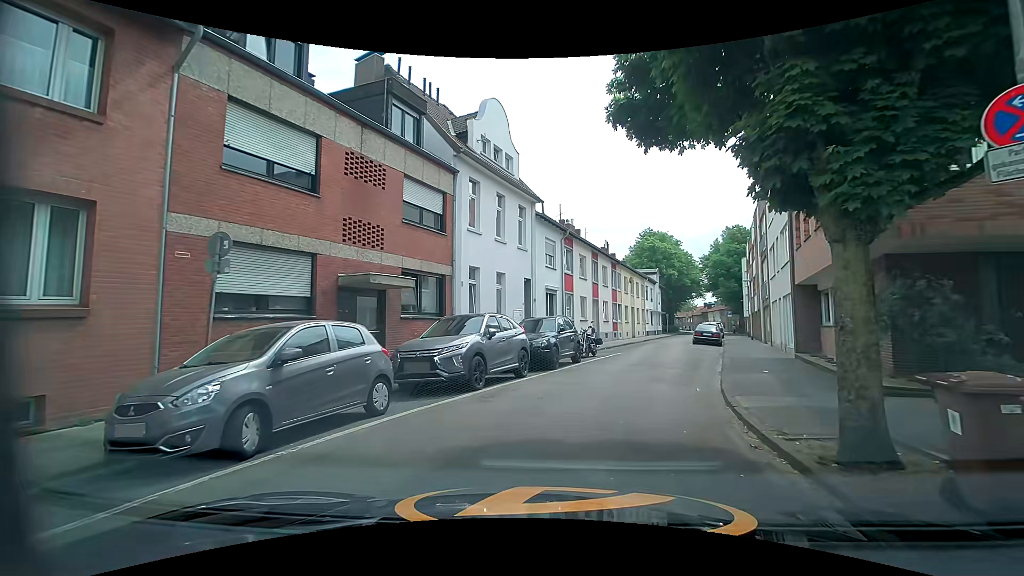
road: residential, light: Day
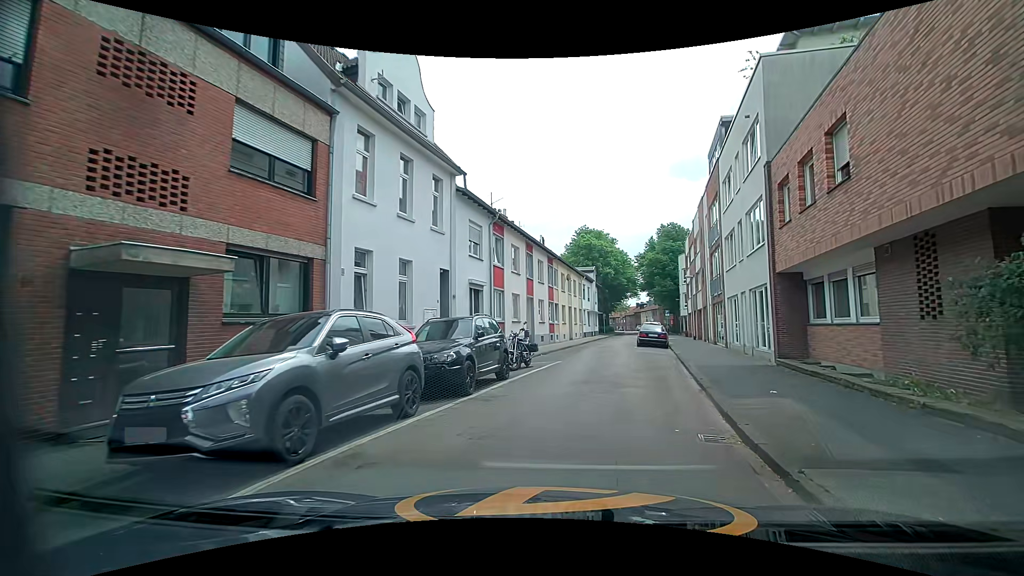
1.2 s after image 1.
(+0.2, +5.1) m; +5°
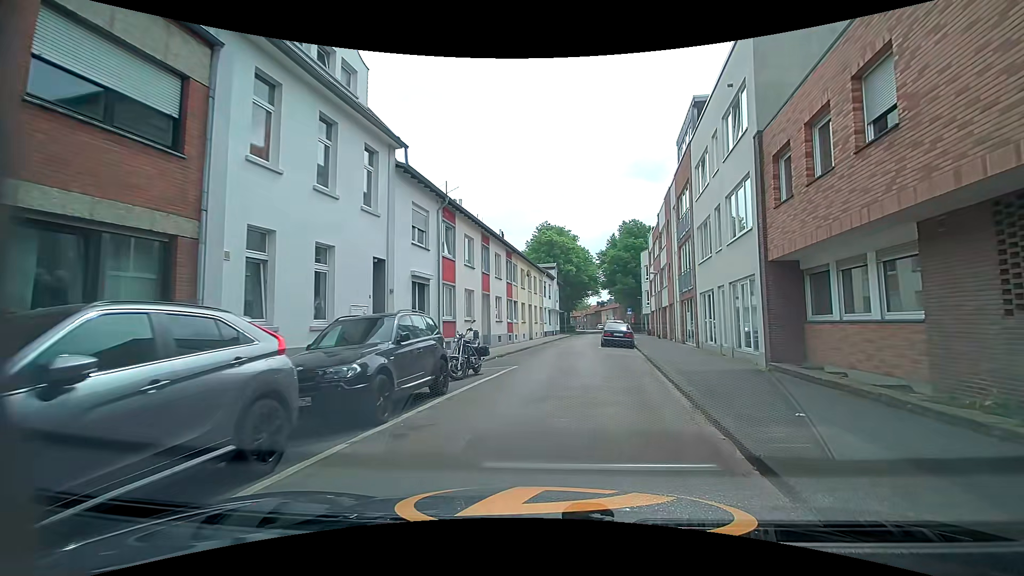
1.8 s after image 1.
(+0.2, +2.8) m; +4°
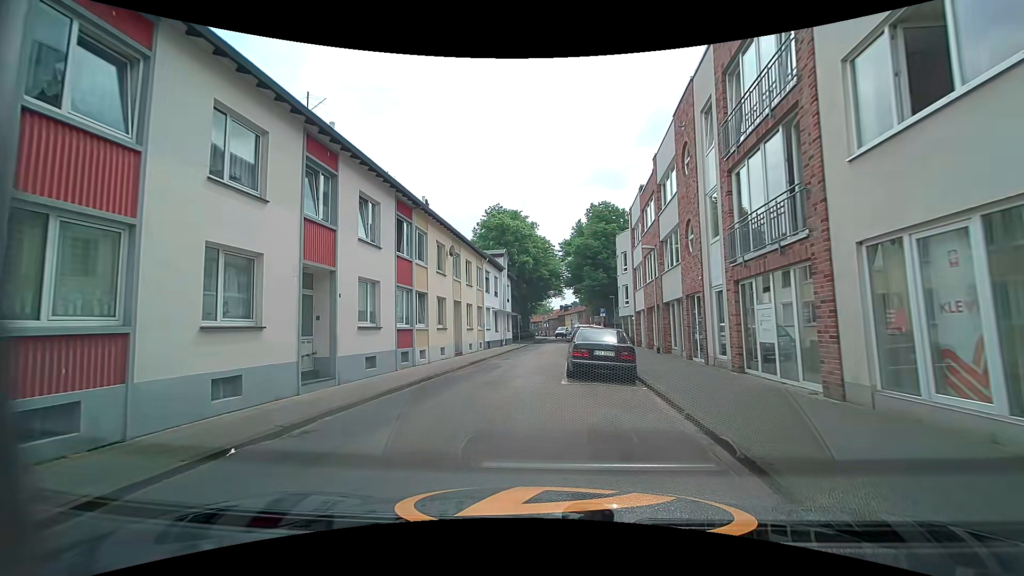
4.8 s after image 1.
(+2.1, +15.0) m; +6°
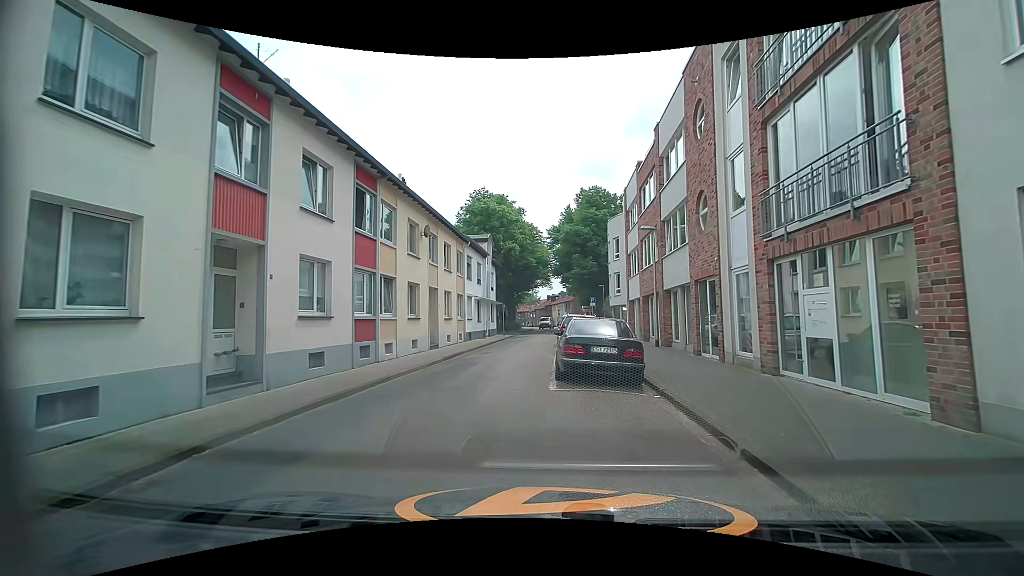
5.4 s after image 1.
(+0.1, +2.7) m; +3°
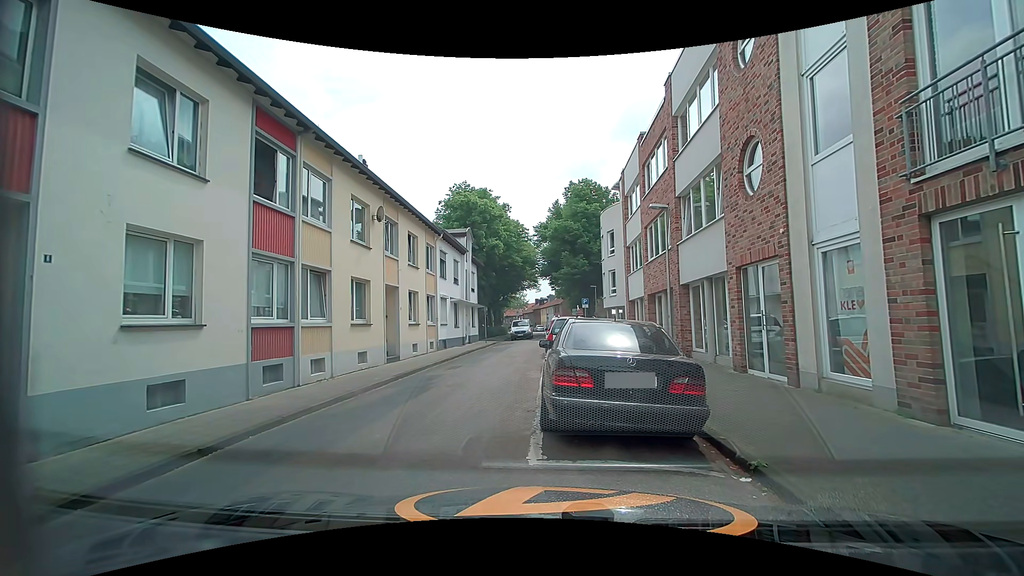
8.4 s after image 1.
(+0.1, +4.3) m; +3°
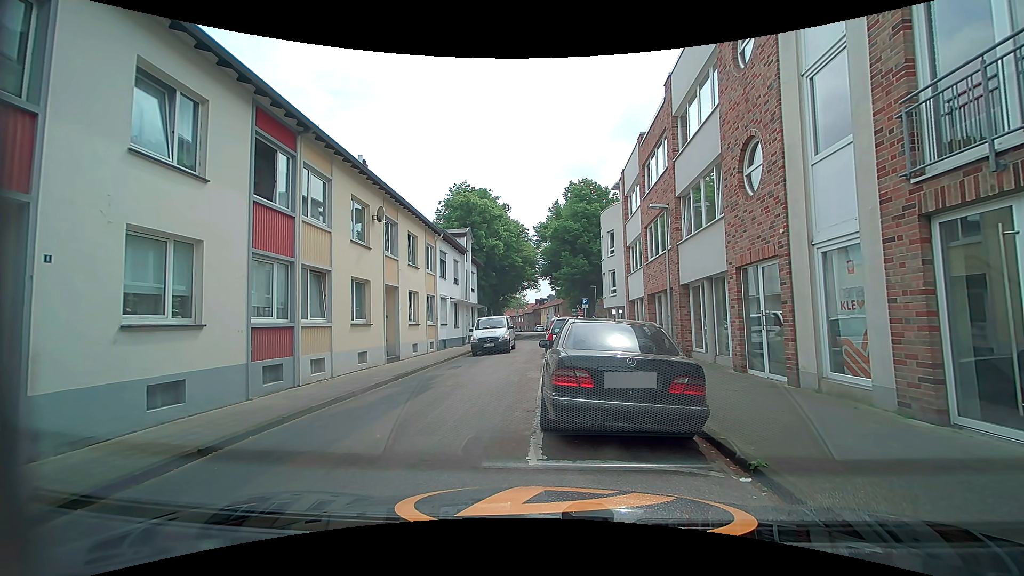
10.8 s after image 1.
(0.0, 0.0) m; 0°
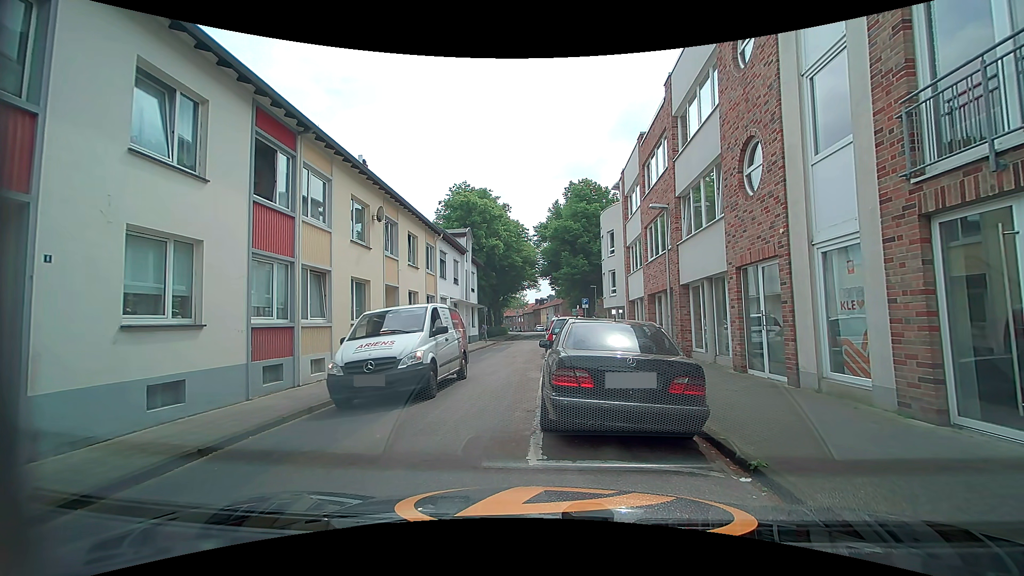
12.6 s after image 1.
(0.0, 0.0) m; 0°
